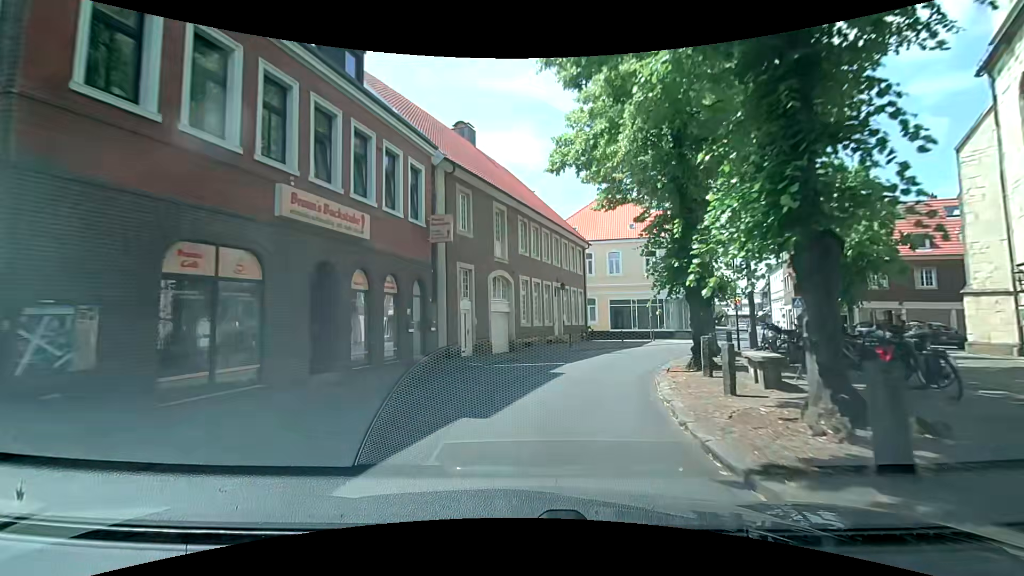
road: secondary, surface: asphalt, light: Day
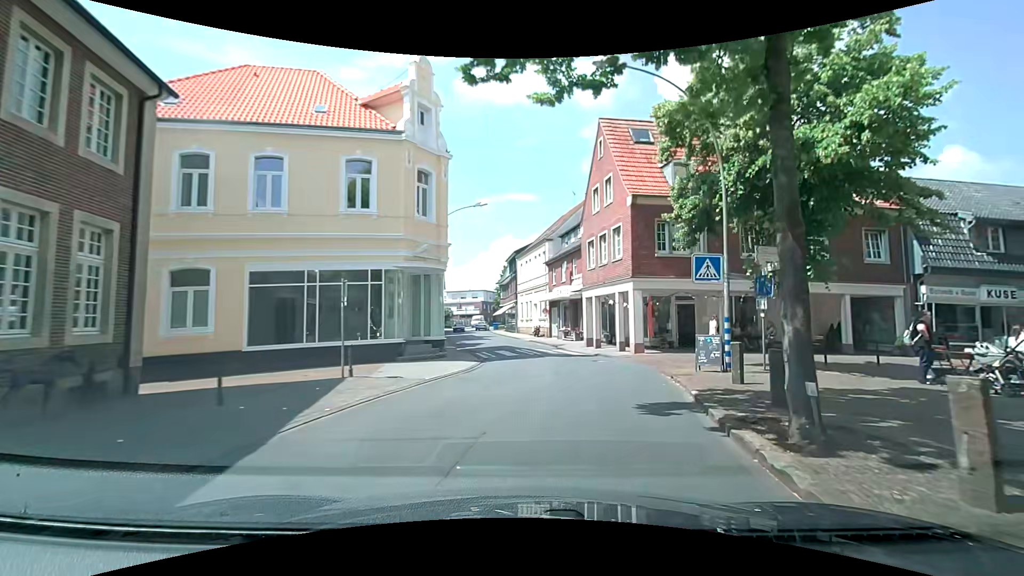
(+5.9, +25.2) m; +32°
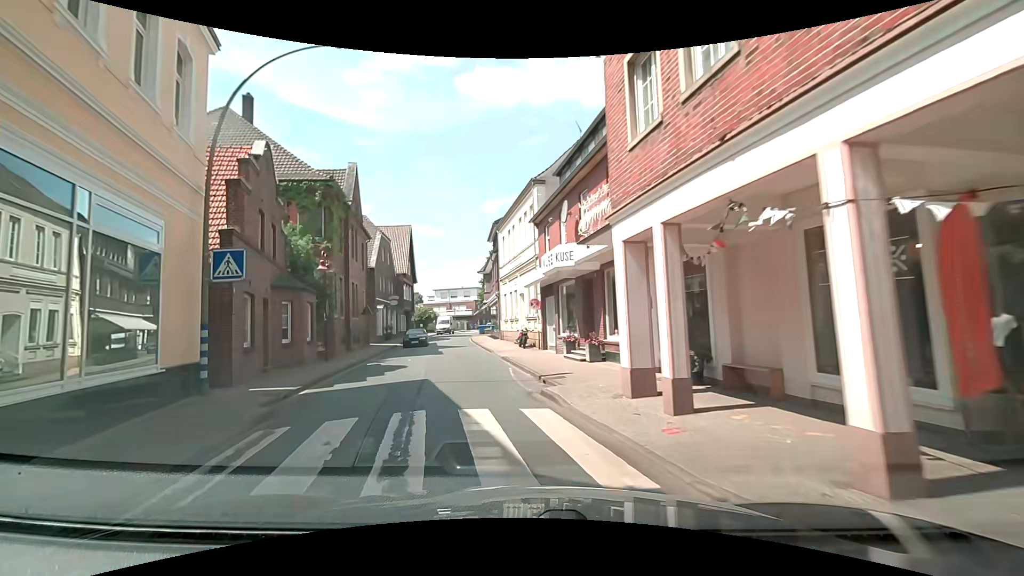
(+1.9, +18.6) m; 0°
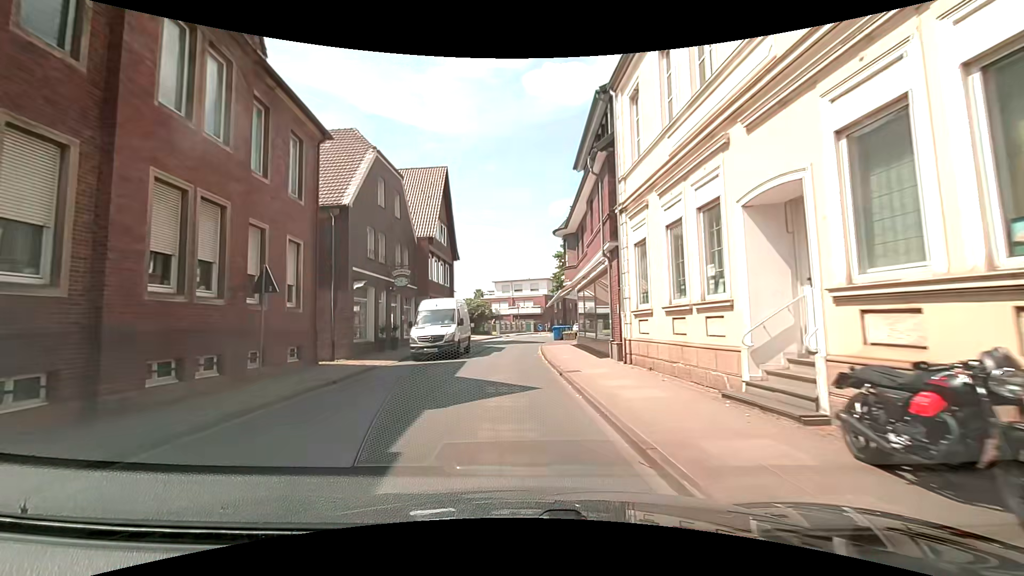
(-2.7, +23.3) m; -8°
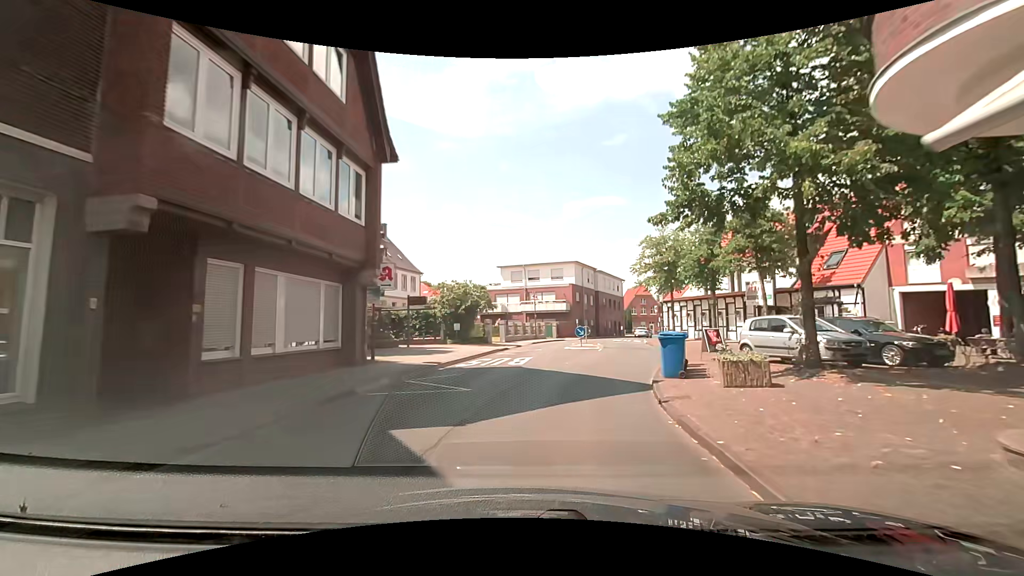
(-0.8, +26.2) m; -2°
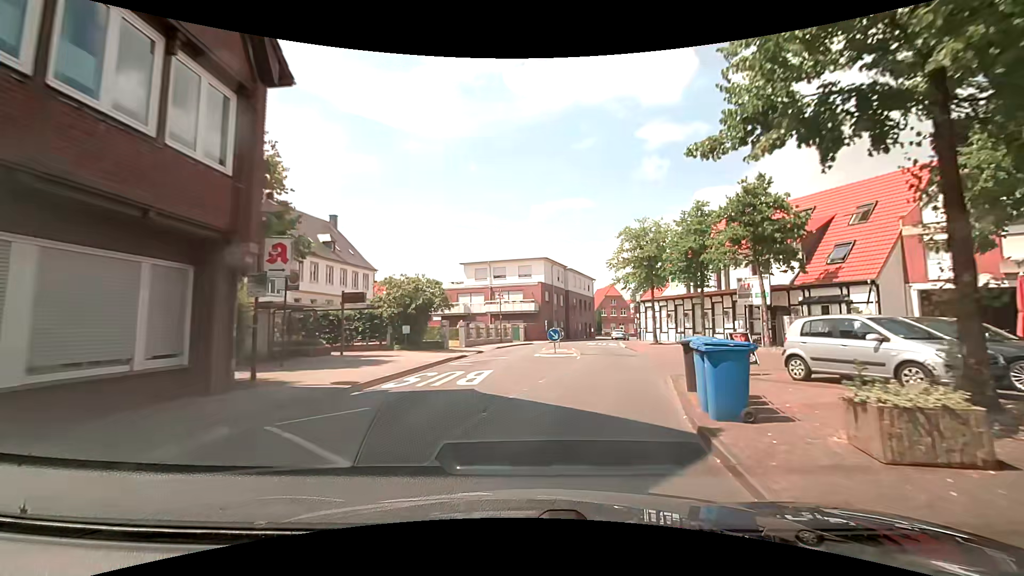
(+0.1, +5.4) m; +4°
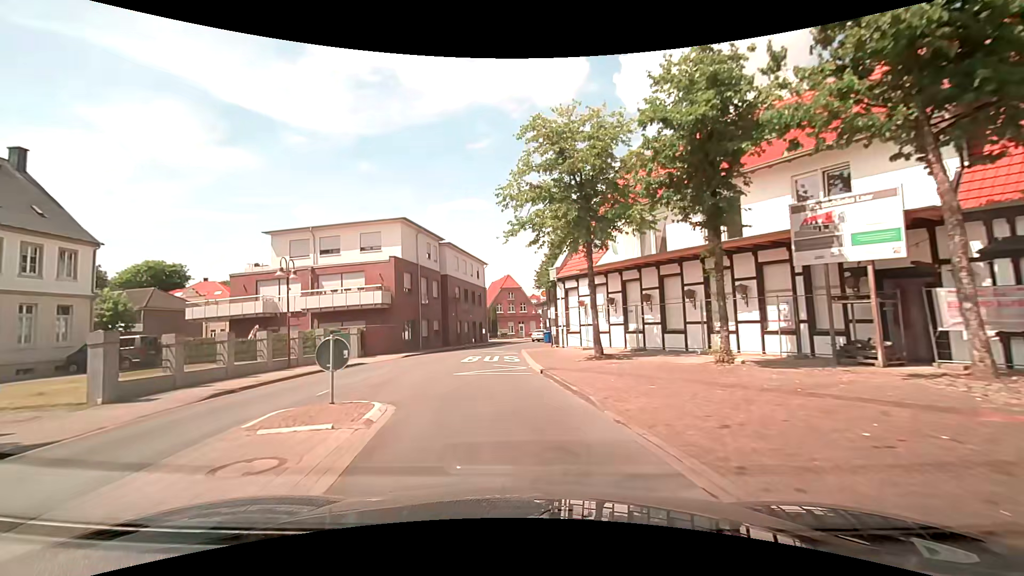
(+2.9, +21.4) m; +11°
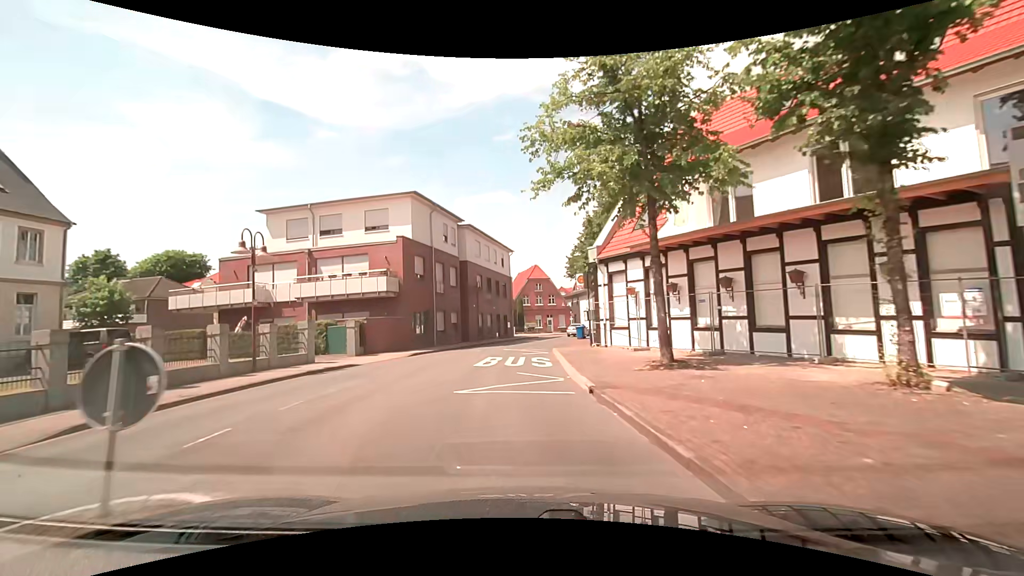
(-0.2, +5.4) m; -4°
